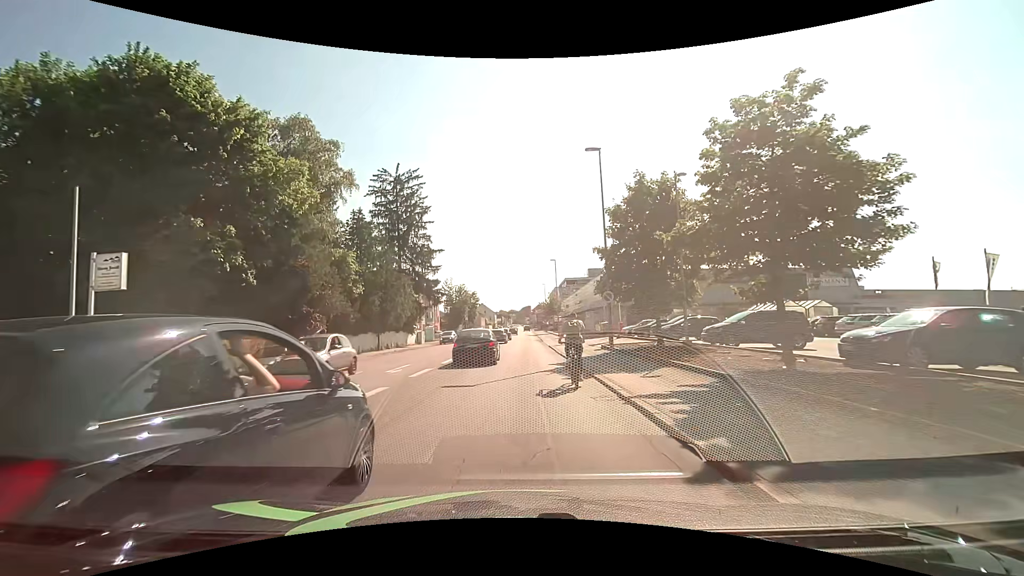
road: tertiary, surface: asphalt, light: Day
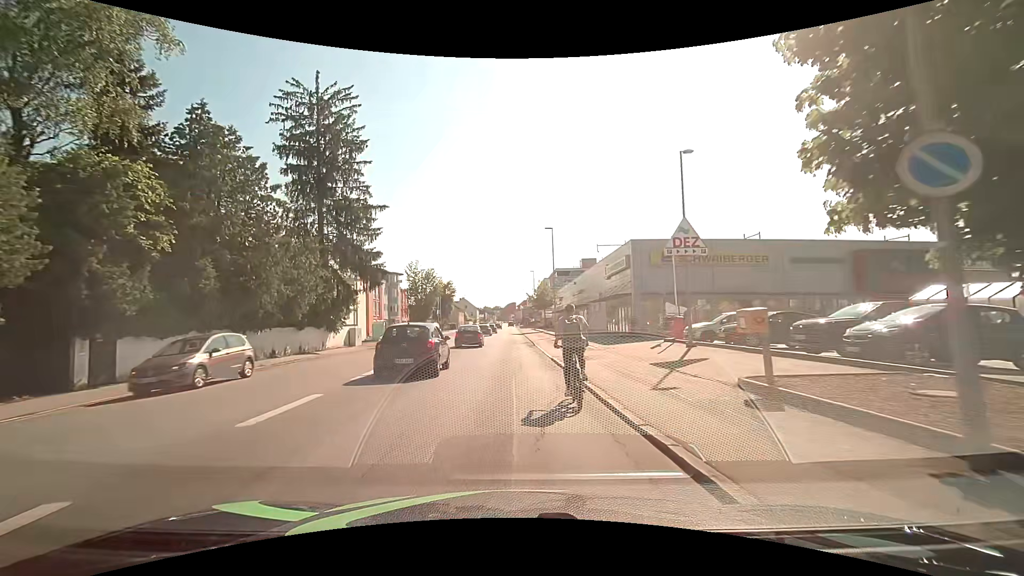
(+0.4, +20.1) m; +2°
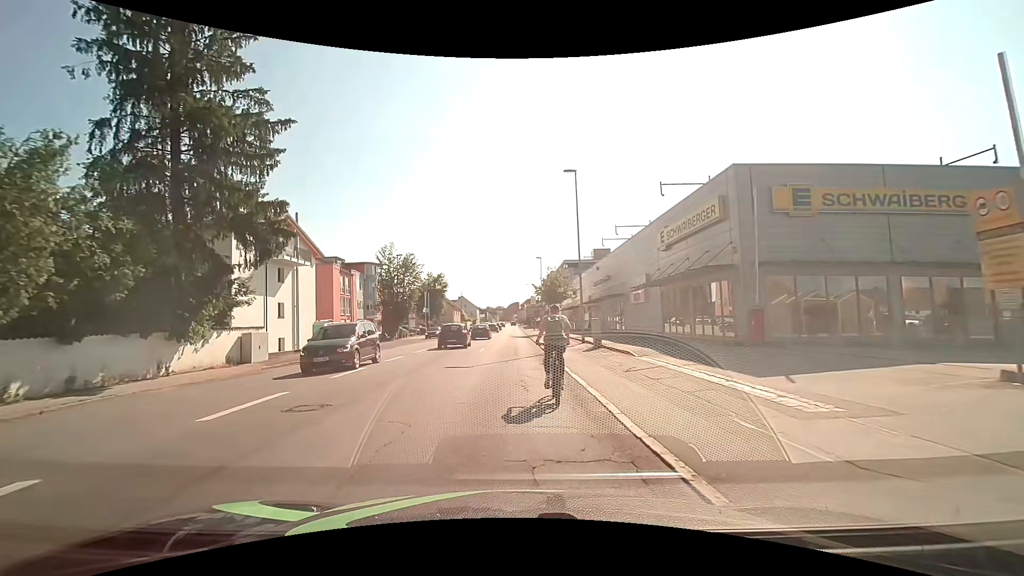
(-0.1, +17.1) m; 0°
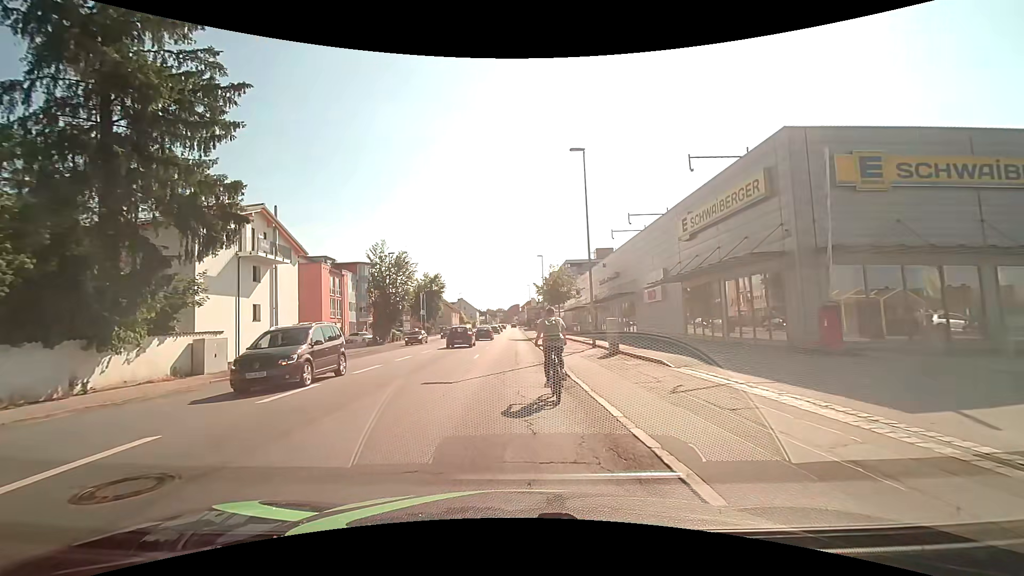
(0.0, +3.9) m; -1°
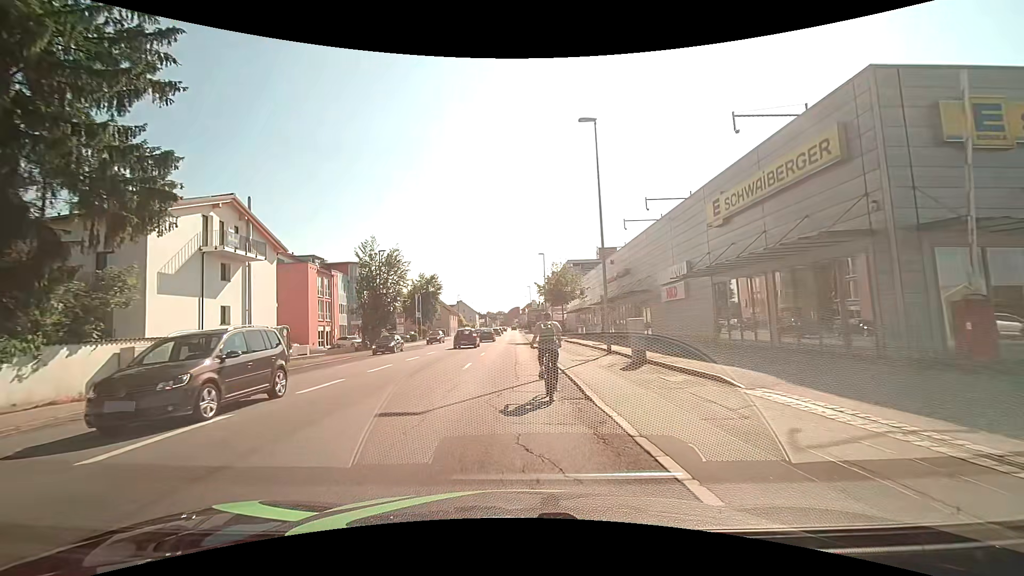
(+0.1, +4.1) m; +1°
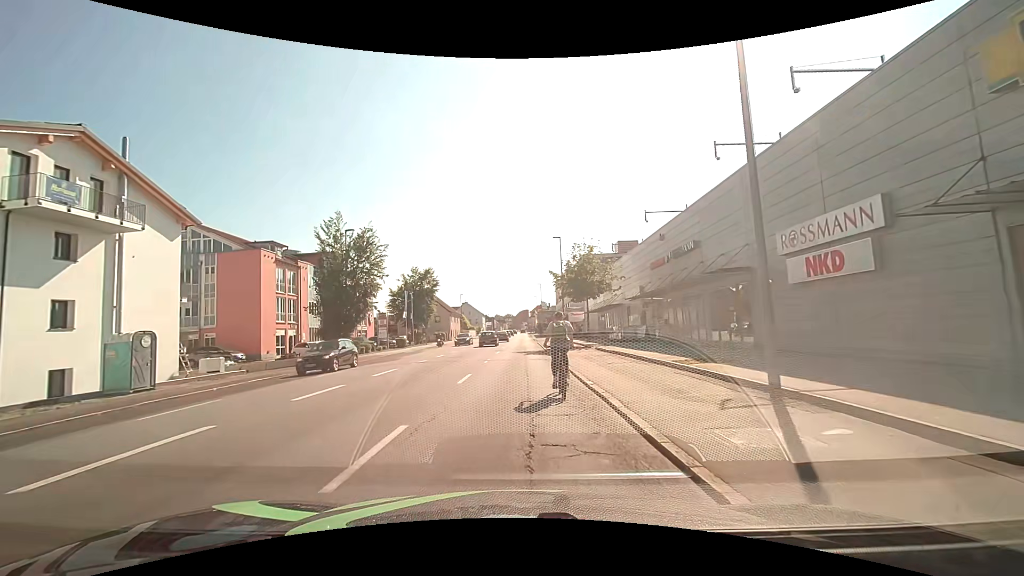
(-0.2, +12.9) m; -1°
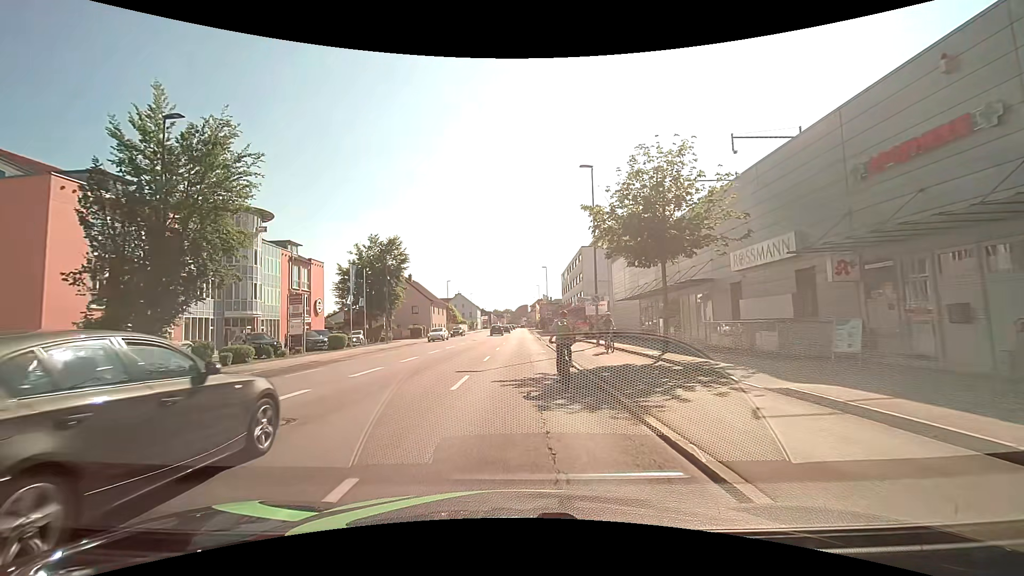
(-0.2, +20.7) m; 0°
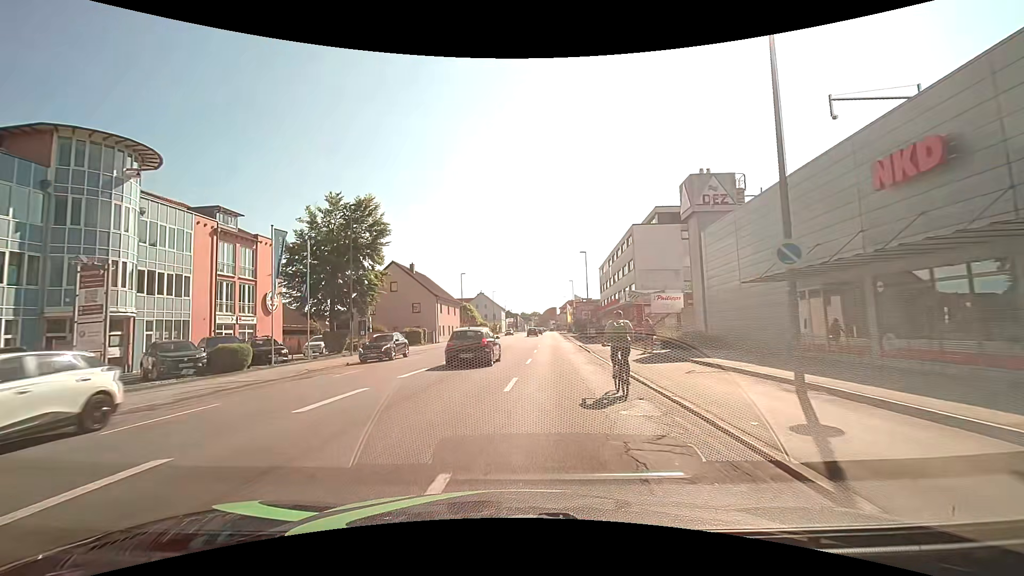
(-0.2, +18.3) m; -2°
(0, +10) (-1, +20) (-1, +30) (-1, +40) (-1, +50) (0, +60) (0, +70) (+1, +80) (+1, +90) (+1, +100) m
